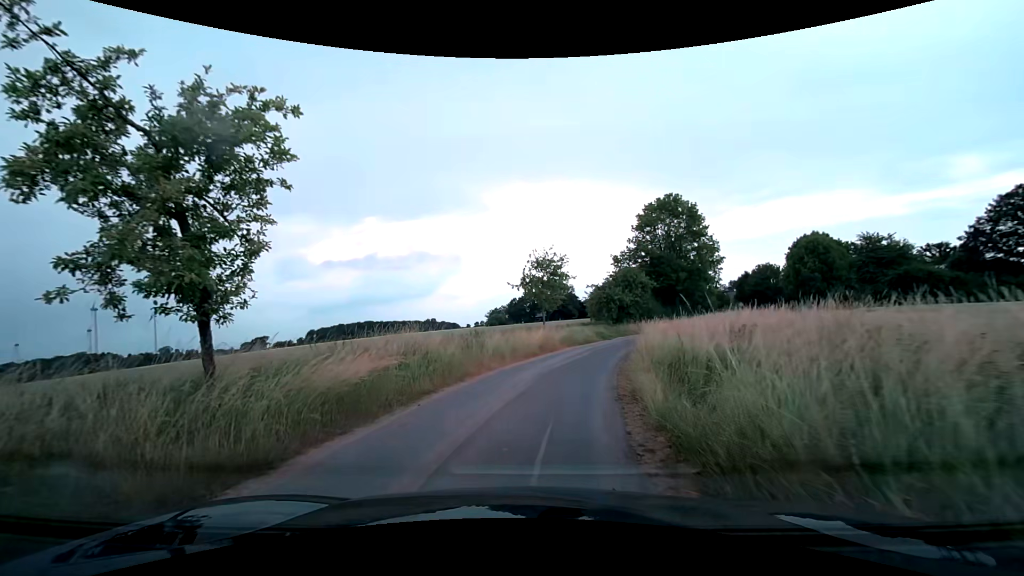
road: unclassified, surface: asphalt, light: Day
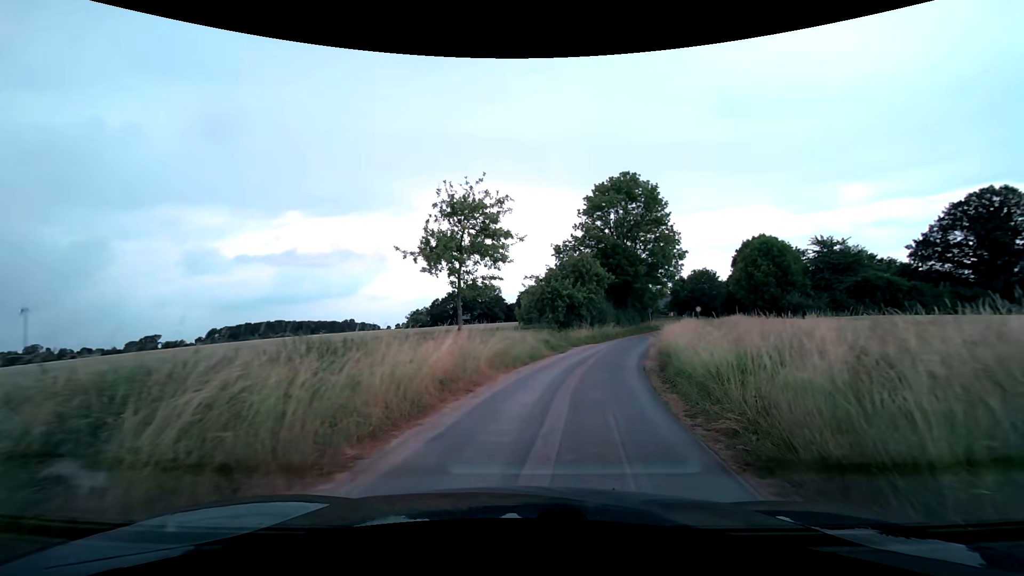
(+0.1, +14.7) m; +7°
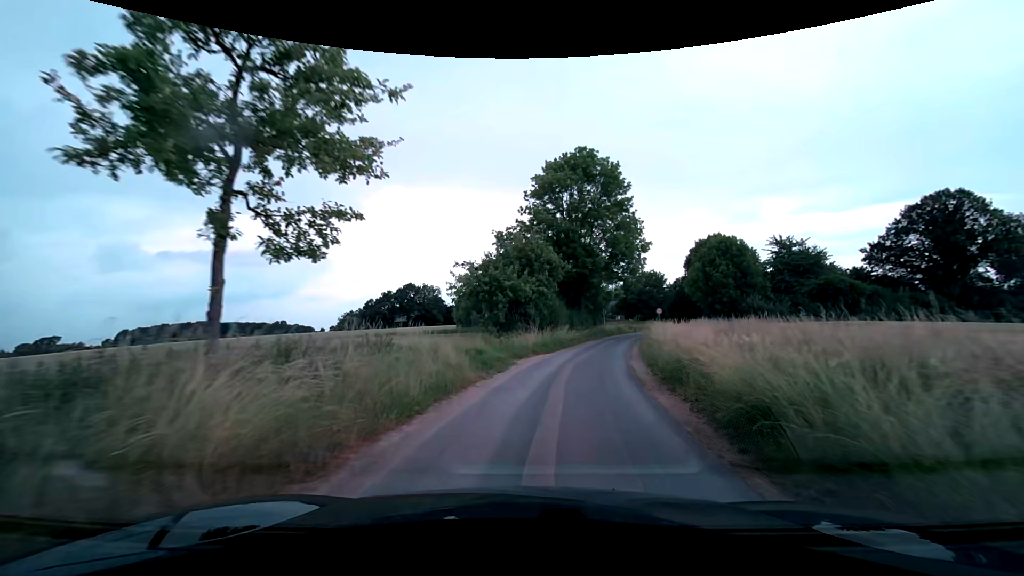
(+0.6, +10.0) m; +6°
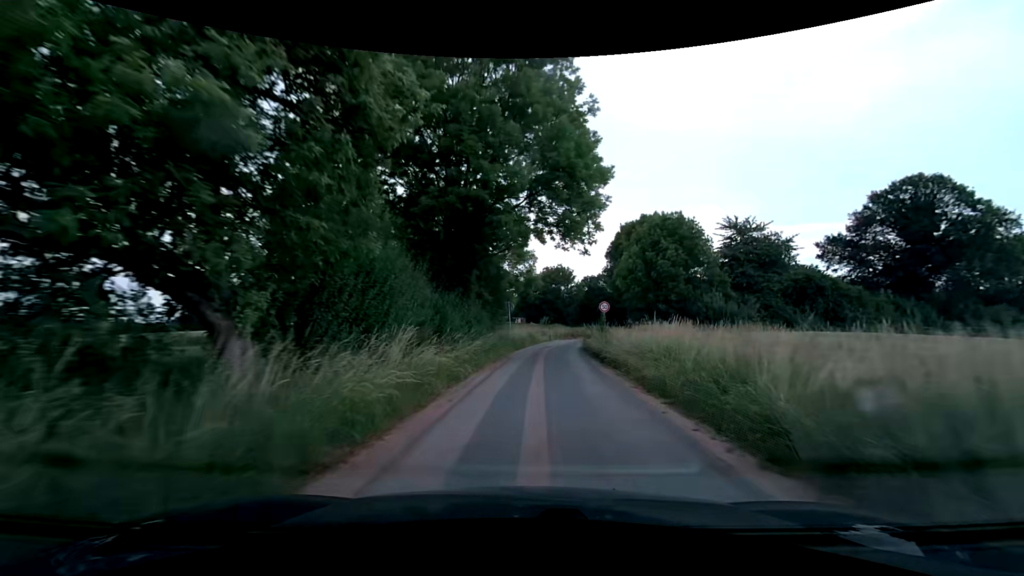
(+2.7, +24.2) m; +12°
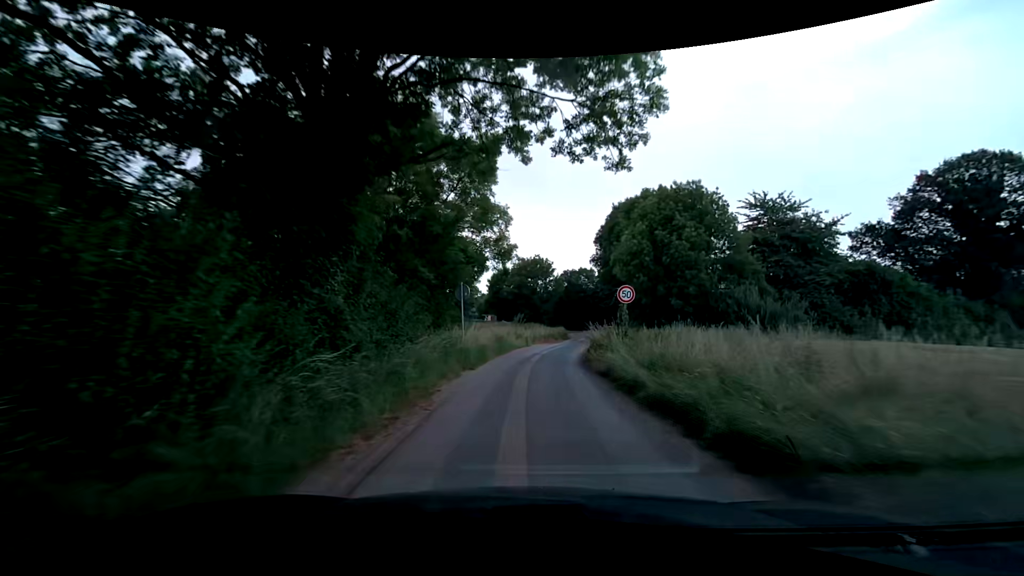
(+0.4, +13.0) m; +3°
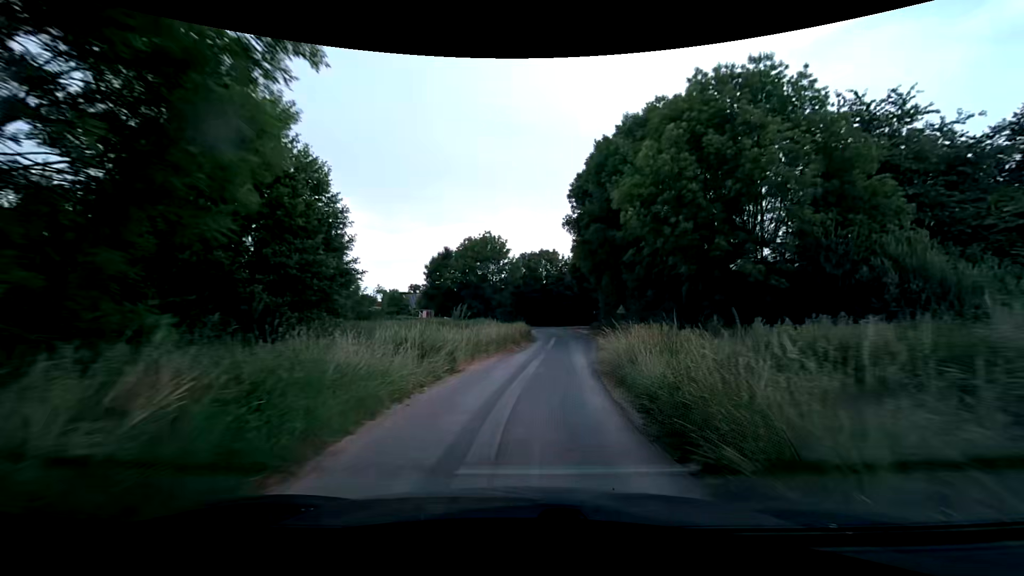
(+0.9, +19.4) m; +6°
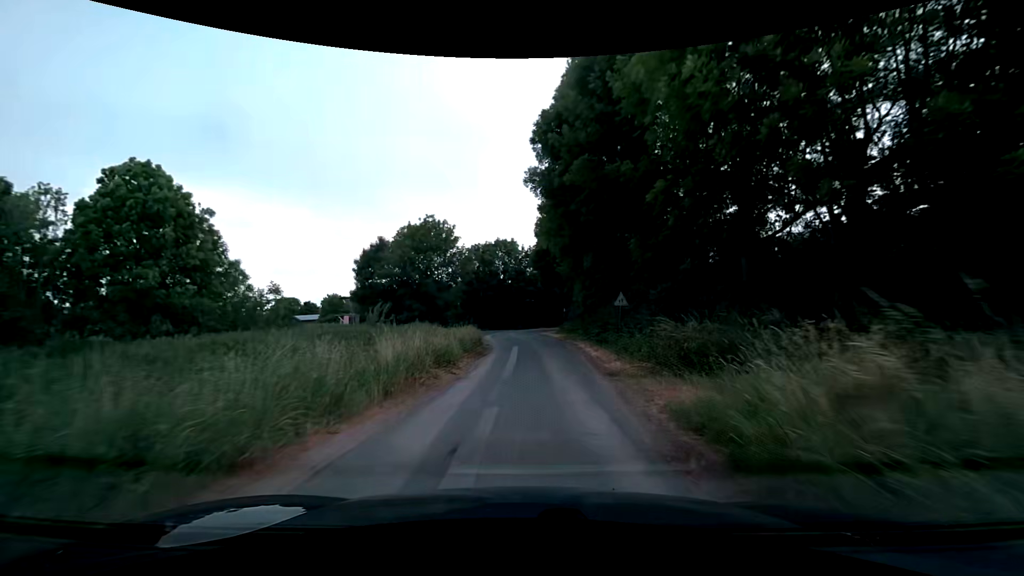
(+0.4, +12.7) m; +4°
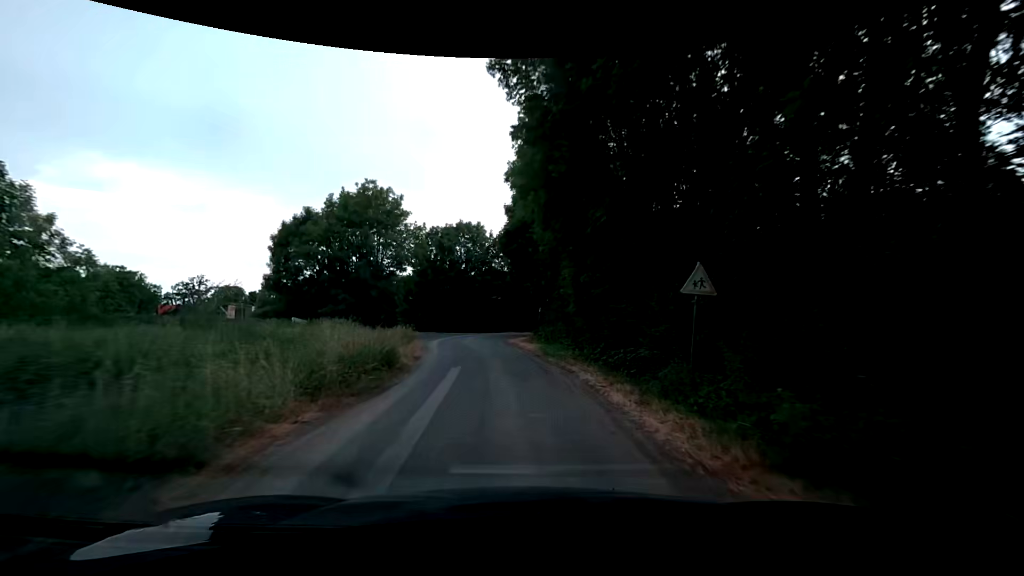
(+0.3, +12.6) m; +3°
(0, +10) (-1, +20) (-2, +30) (-4, +40) (-8, +49) (-13, +58) (-19, +66) (-25, +73) (-32, +80) (-40, +87) m
